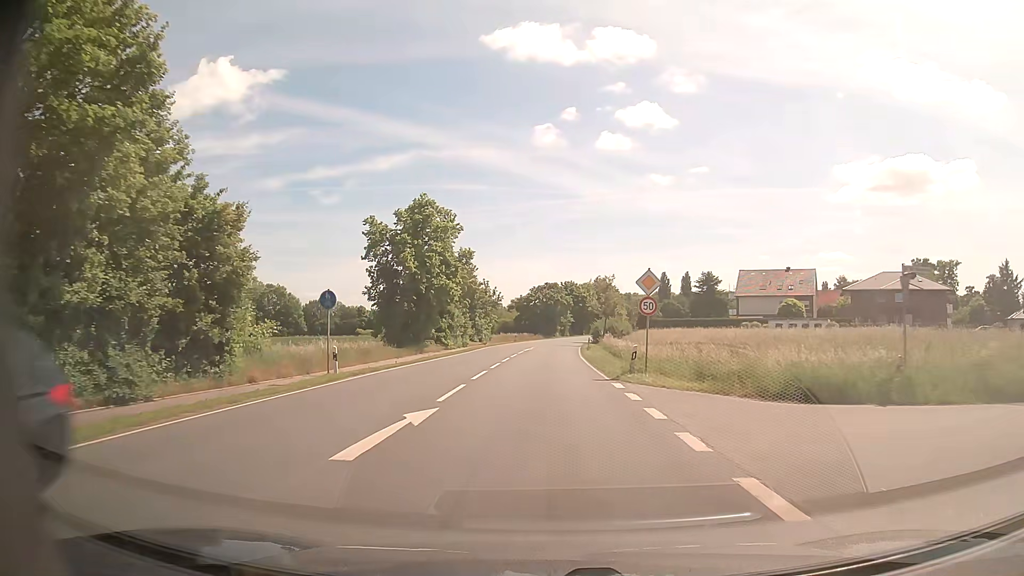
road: secondary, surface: asphalt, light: Day
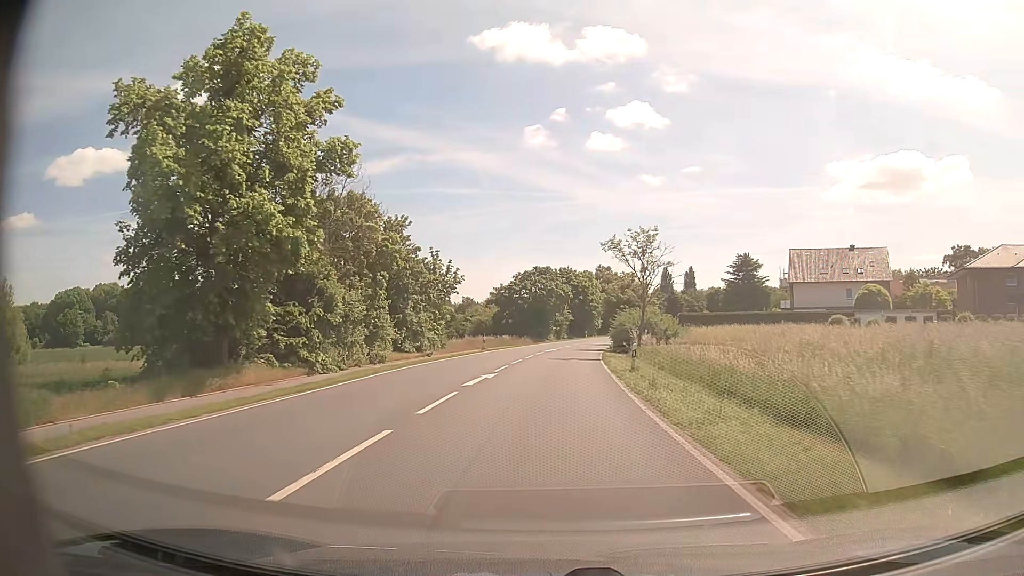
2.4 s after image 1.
(+0.1, +32.1) m; +1°
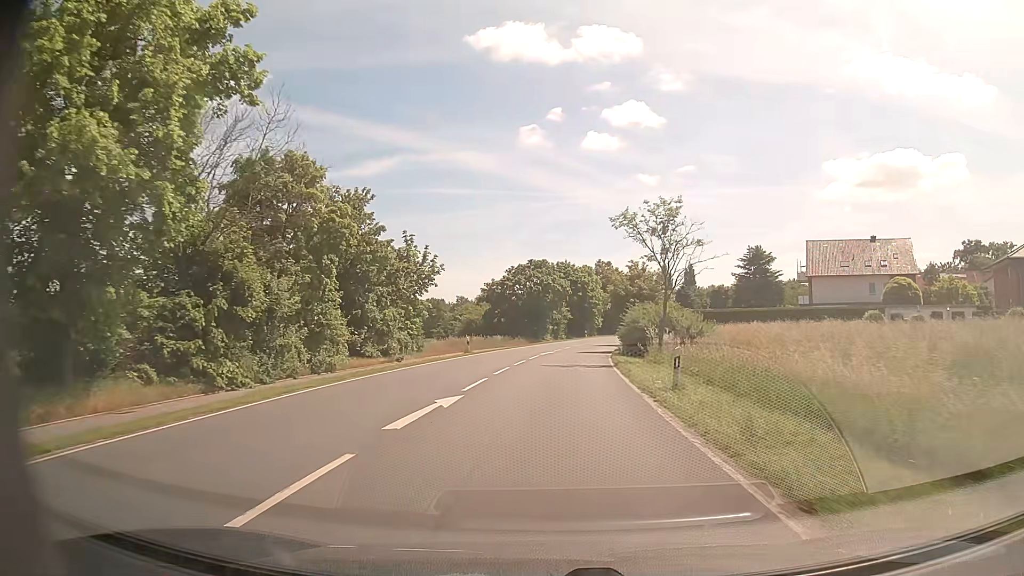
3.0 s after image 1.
(0.0, +8.1) m; 0°
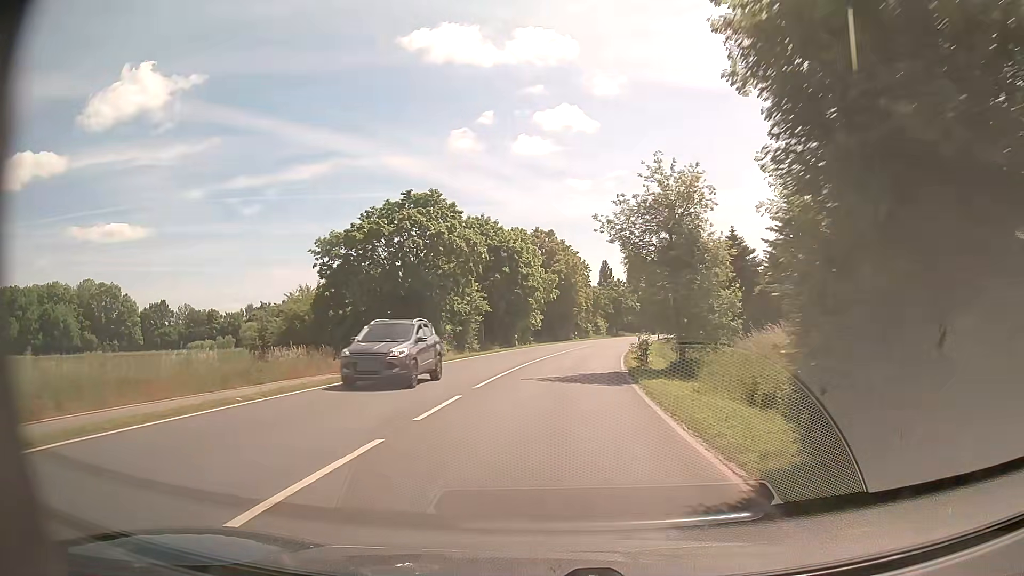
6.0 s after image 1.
(+1.8, +40.9) m; +6°
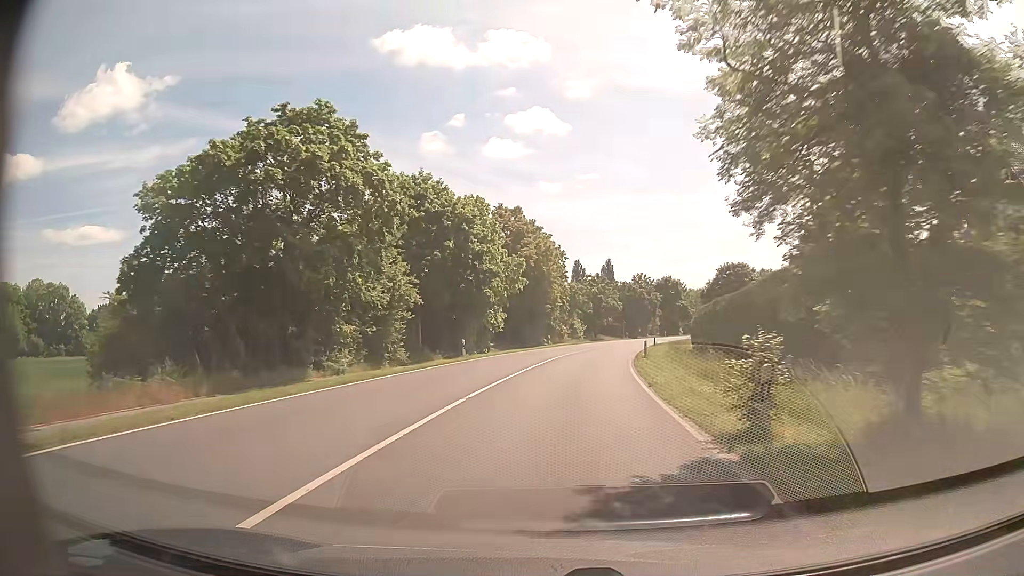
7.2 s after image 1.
(+0.3, +16.4) m; +3°
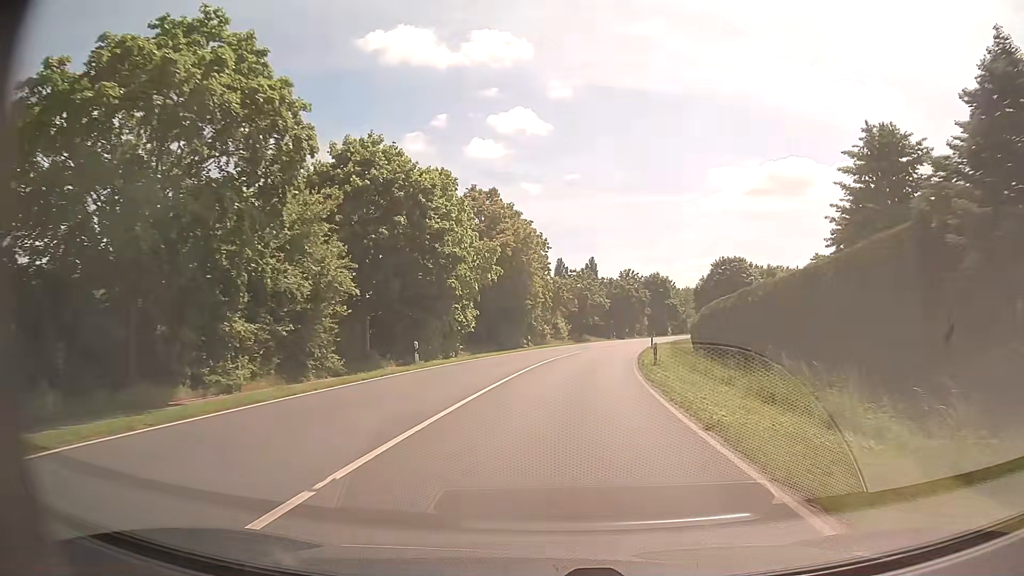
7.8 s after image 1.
(+0.1, +8.2) m; +1°
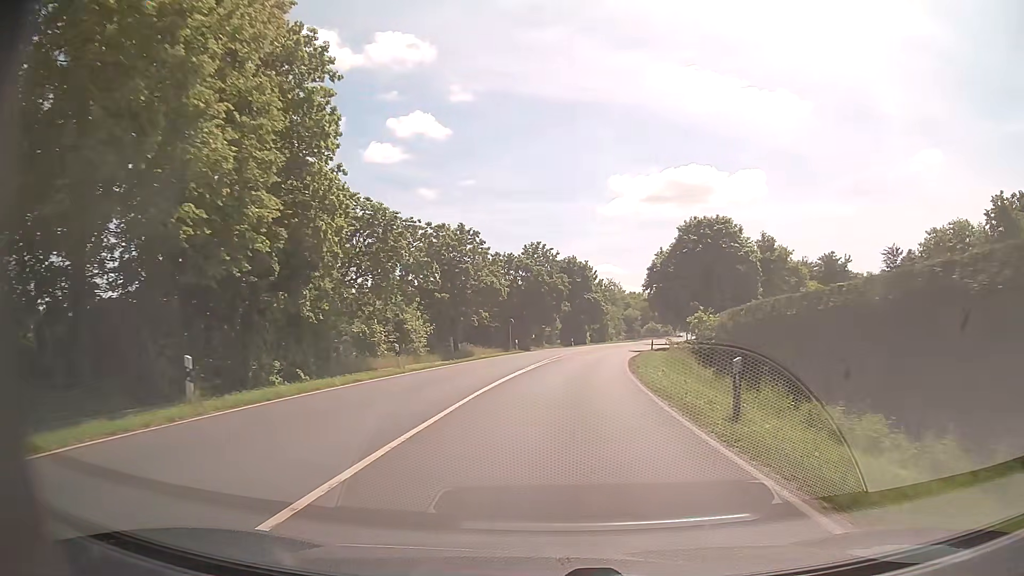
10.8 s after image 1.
(+3.5, +40.1) m; +9°
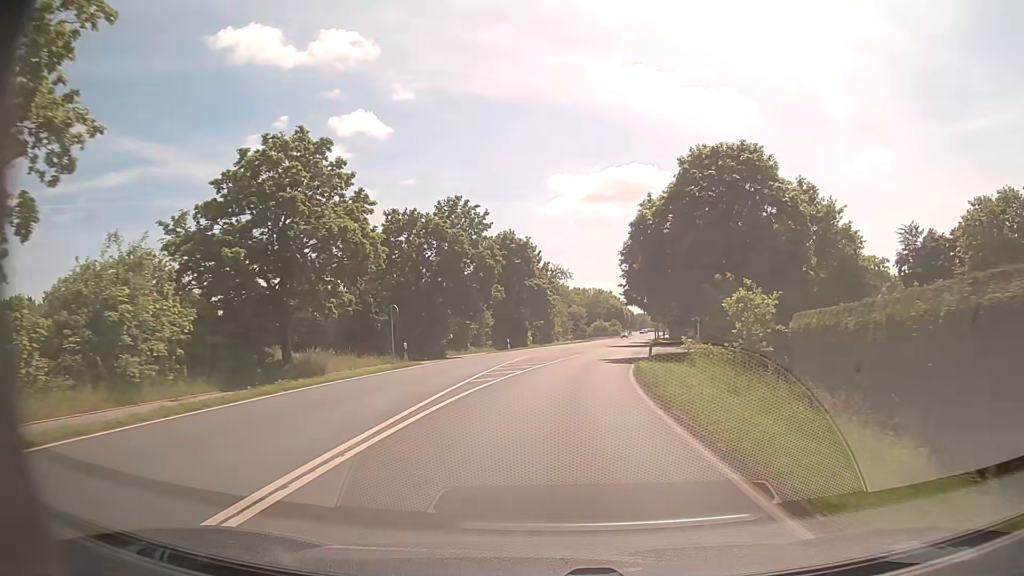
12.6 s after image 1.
(+1.1, +24.2) m; +5°
(0, +10) (+1, +20) (+2, +30) (+3, +40) (+5, +50) (+6, +60) (+8, +69) (+10, +79) (+11, +89) (+13, +99) m
